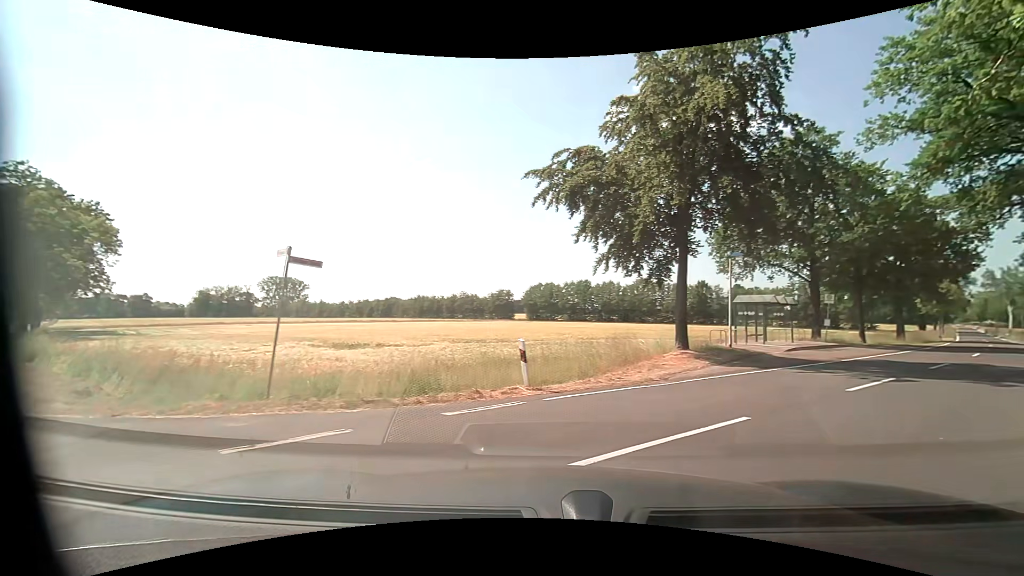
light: Day
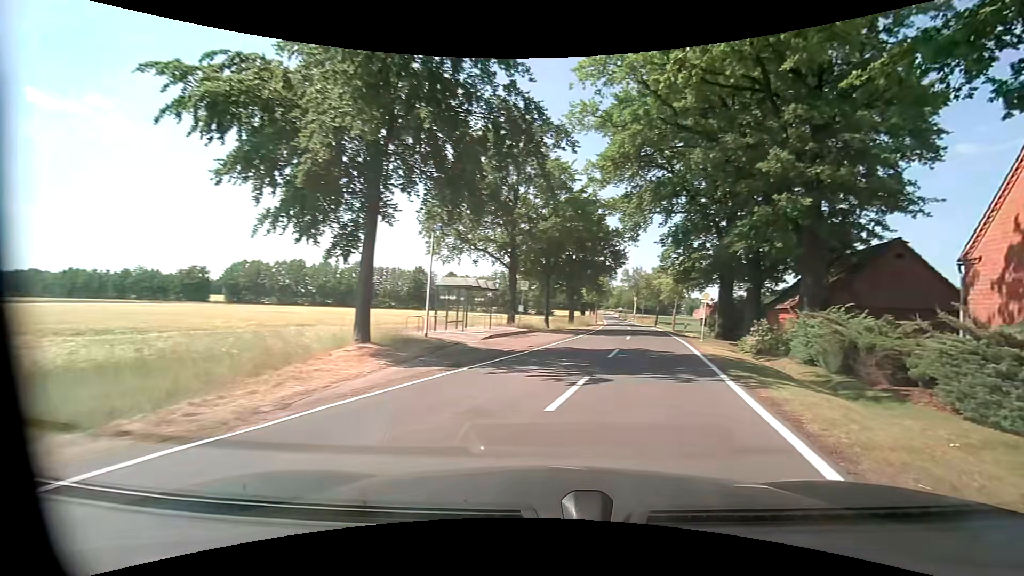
(+1.9, +5.5) m; +36°
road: tertiary
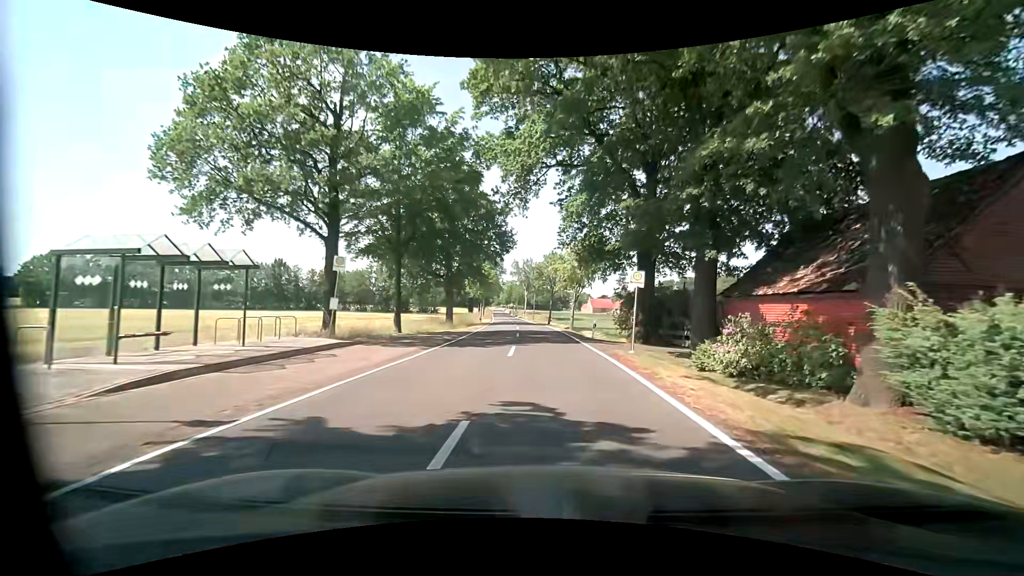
(+2.1, +14.3) m; +12°
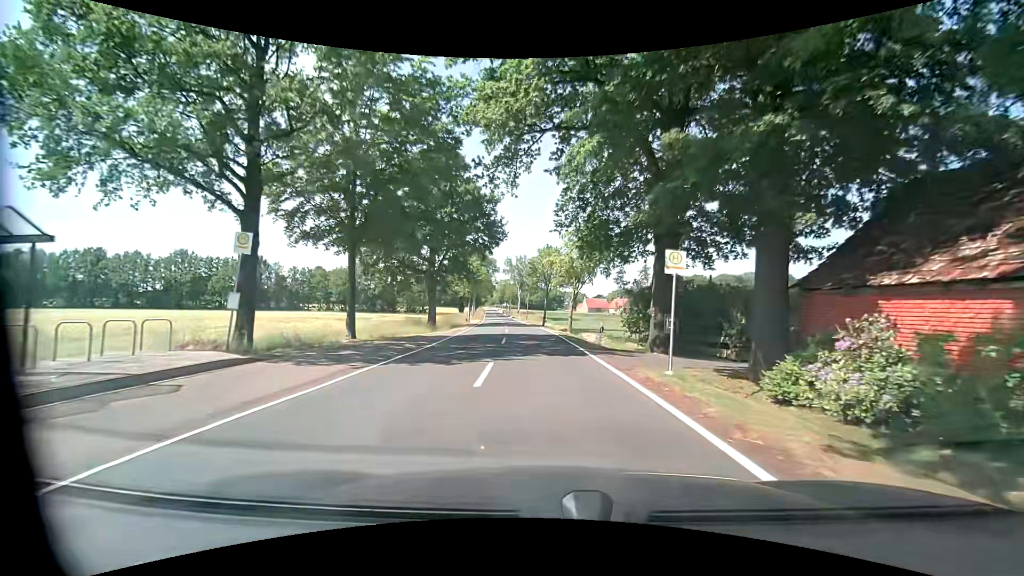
(+0.1, +6.3) m; +1°
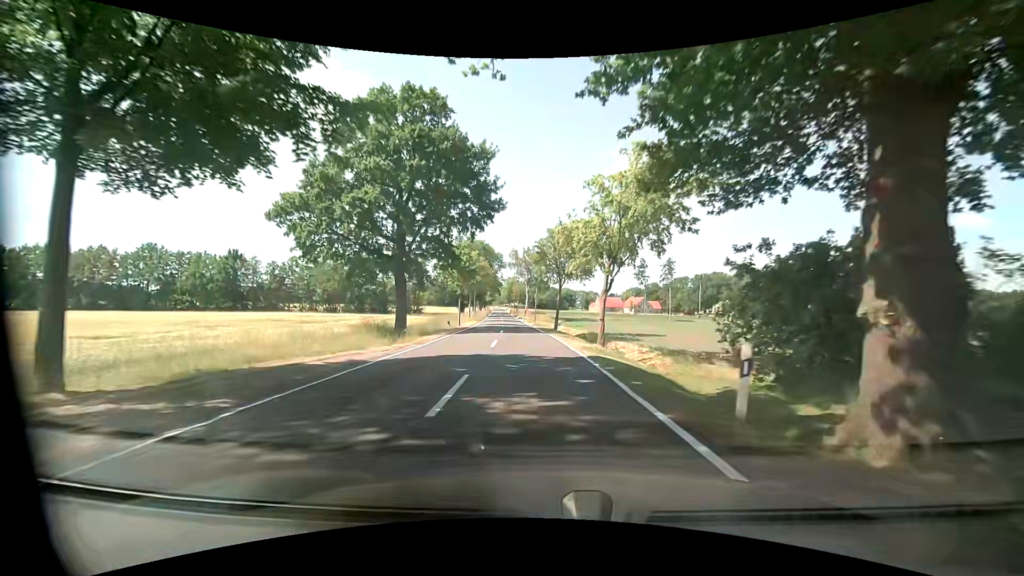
(-0.2, +14.9) m; -1°
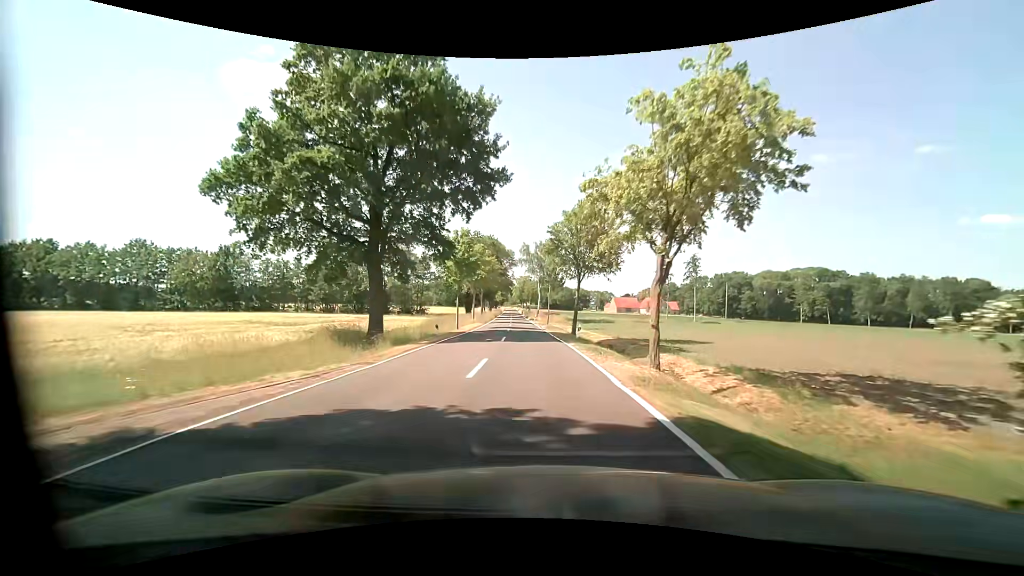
(-0.1, +8.5) m; -2°
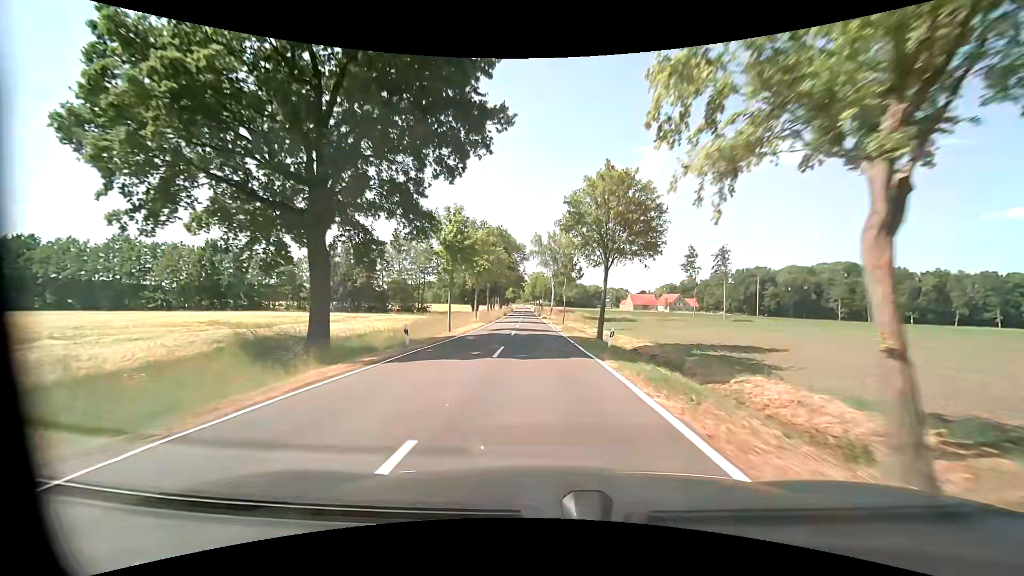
(-0.1, +9.2) m; -1°
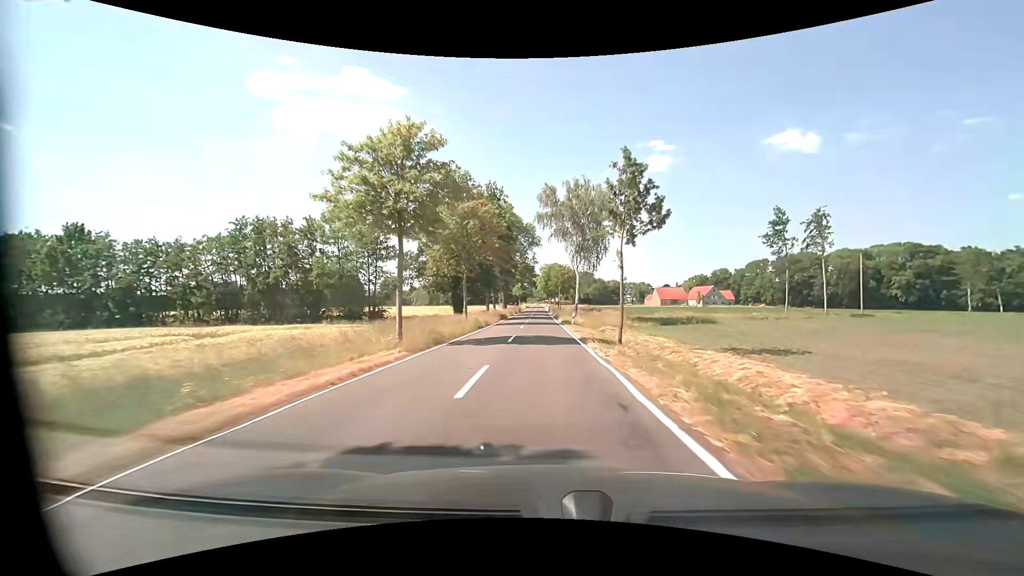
(-0.5, +31.2) m; -2°
(0, +10) (0, +20) (0, +30) (0, +40) (0, +50) (0, +60) (0, +70) (-1, +80) (-1, +90) (-1, +100) m
